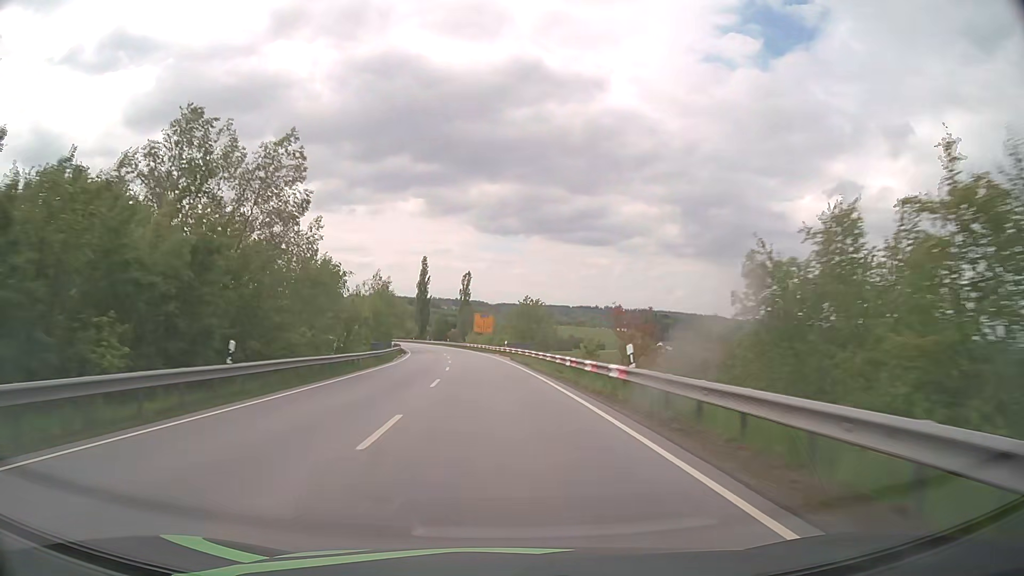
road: primary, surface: asphalt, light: Day
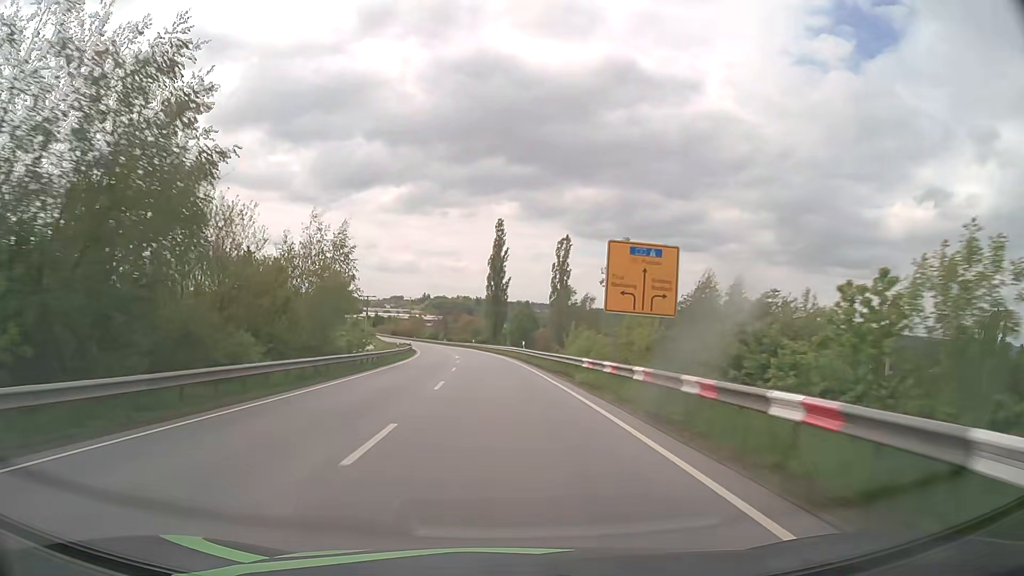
(-4.7, +72.8) m; -8°
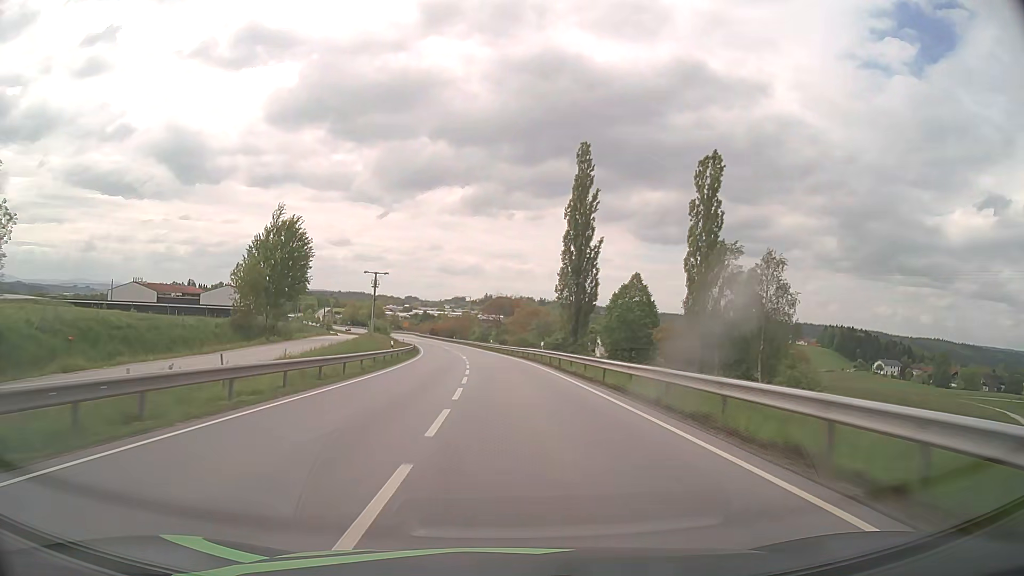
(-3.1, +58.5) m; -5°
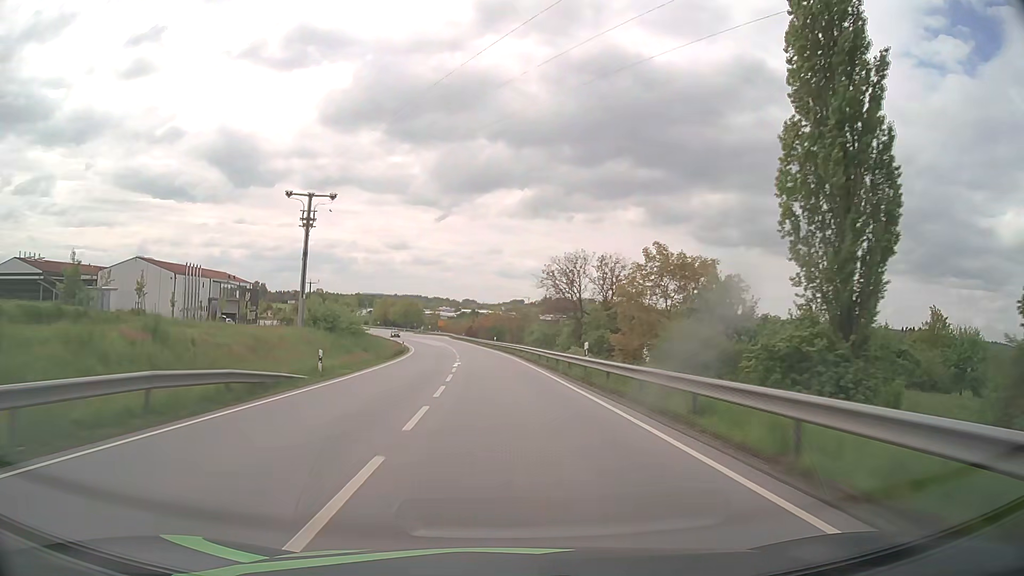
(-2.4, +59.8) m; -5°
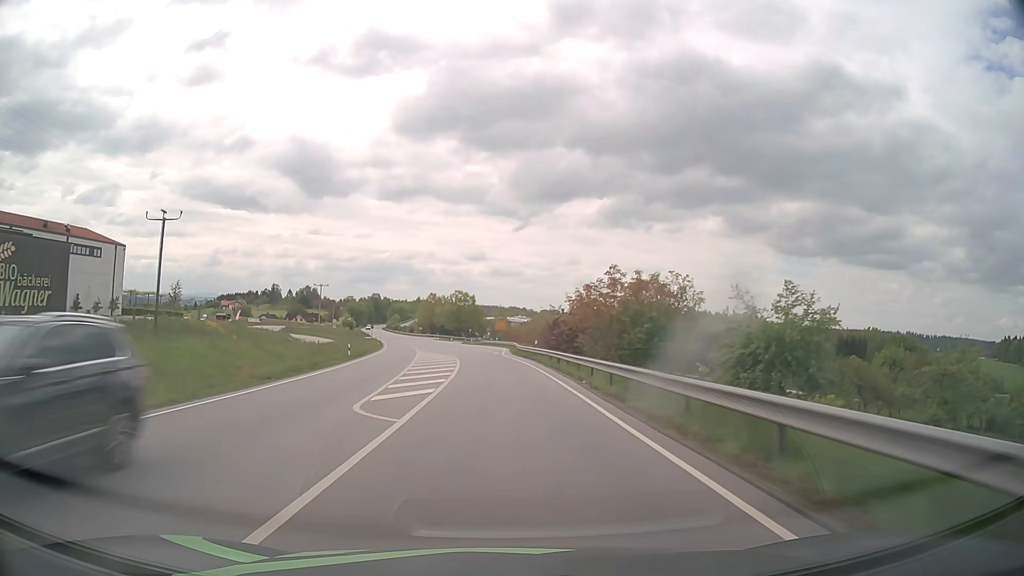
(-4.3, +76.1) m; -7°
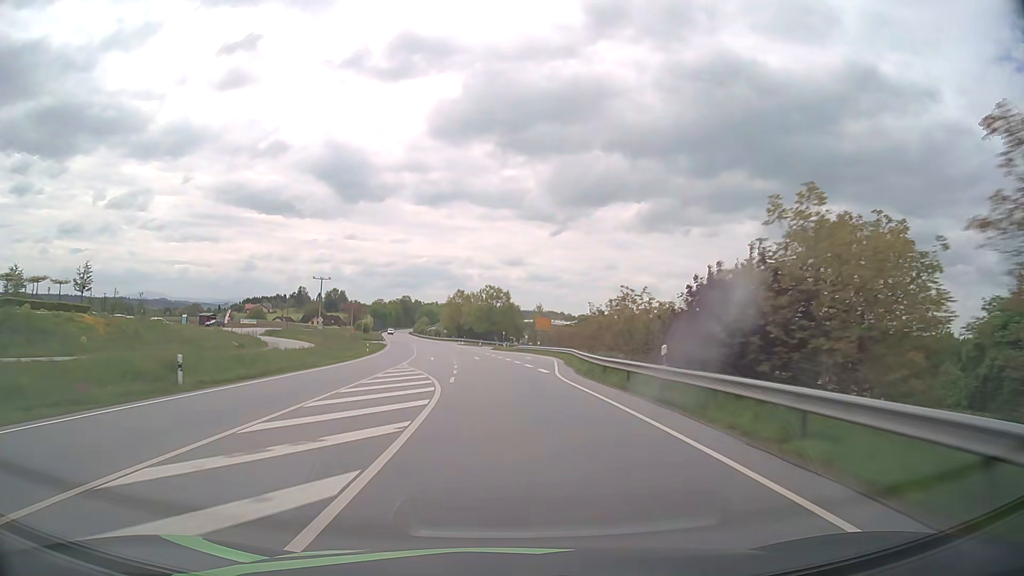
(-0.8, +30.7) m; -3°
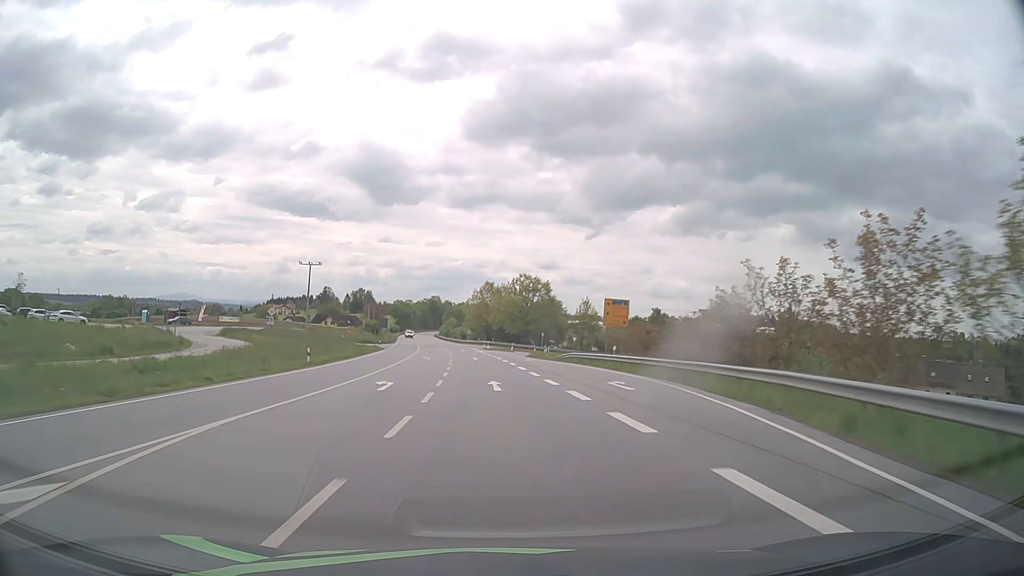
(-0.8, +30.8) m; -3°
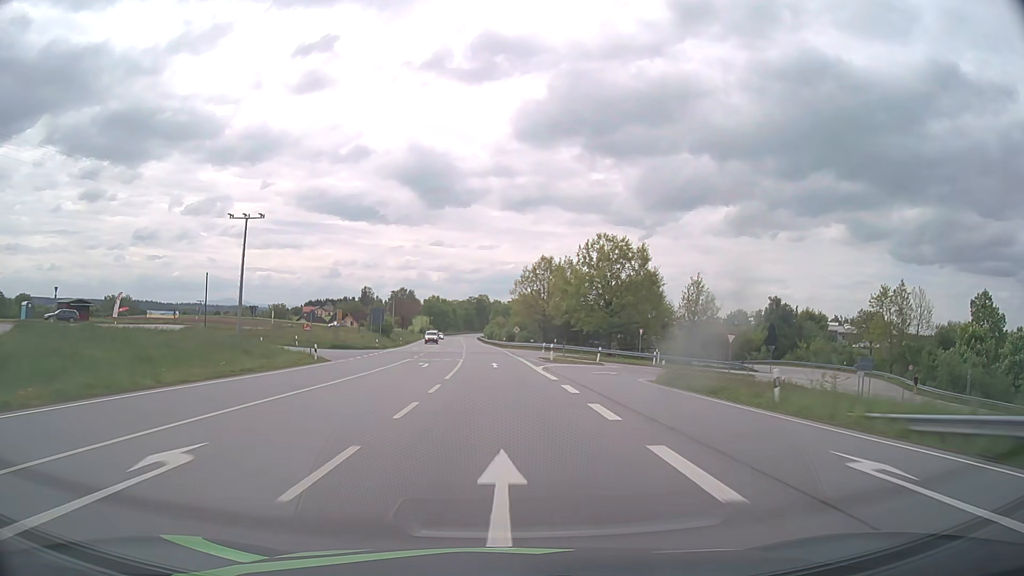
(-1.8, +46.2) m; -4°
(0, +10) (0, +20) (0, +30) (-1, +40) (-1, +50) (-2, +60) (-3, +70) (-3, +80) (-4, +90) (-5, +100) m
